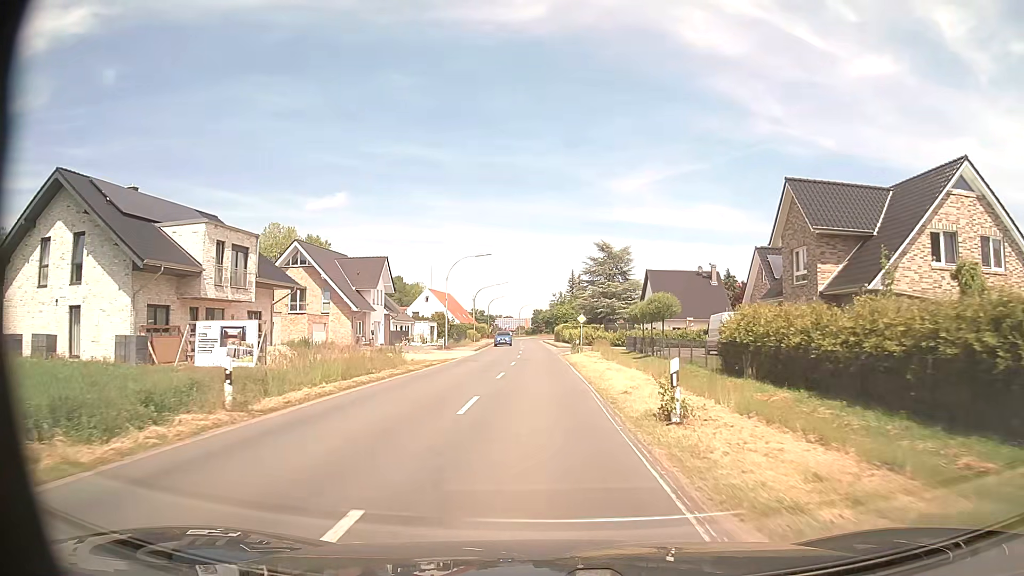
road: secondary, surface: asphalt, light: Day
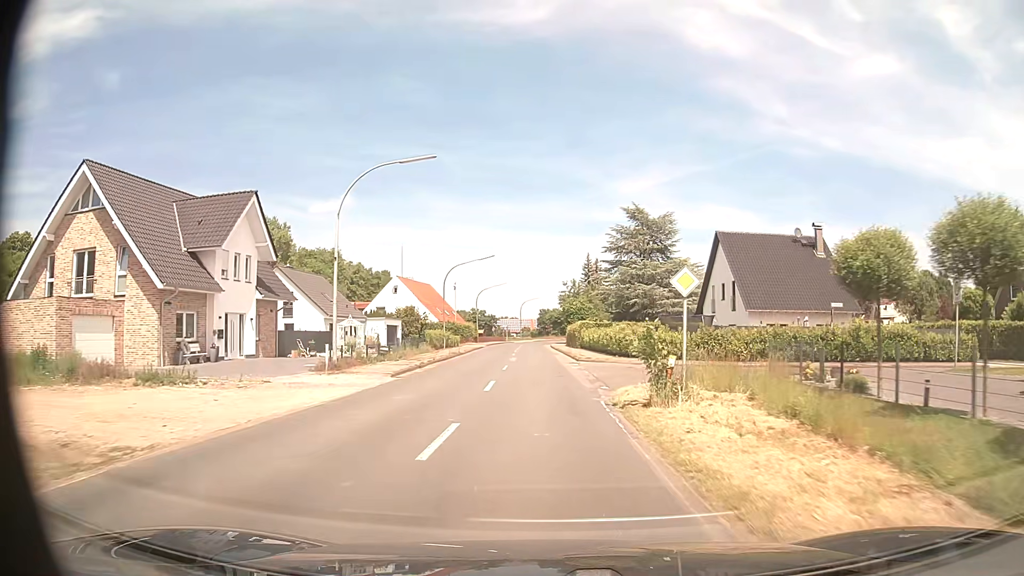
(-0.3, +31.3) m; -1°
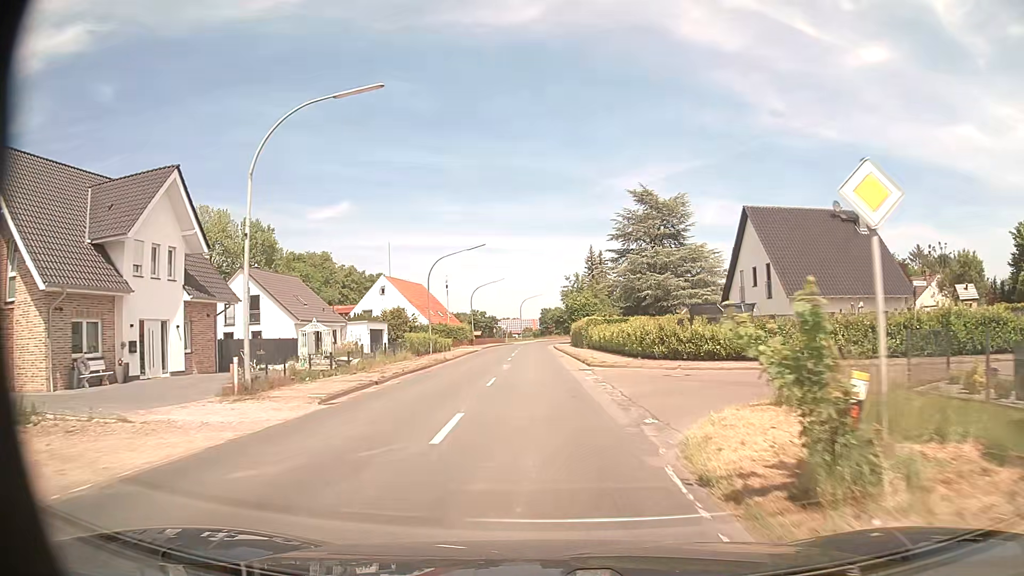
(+0.1, +7.8) m; +1°
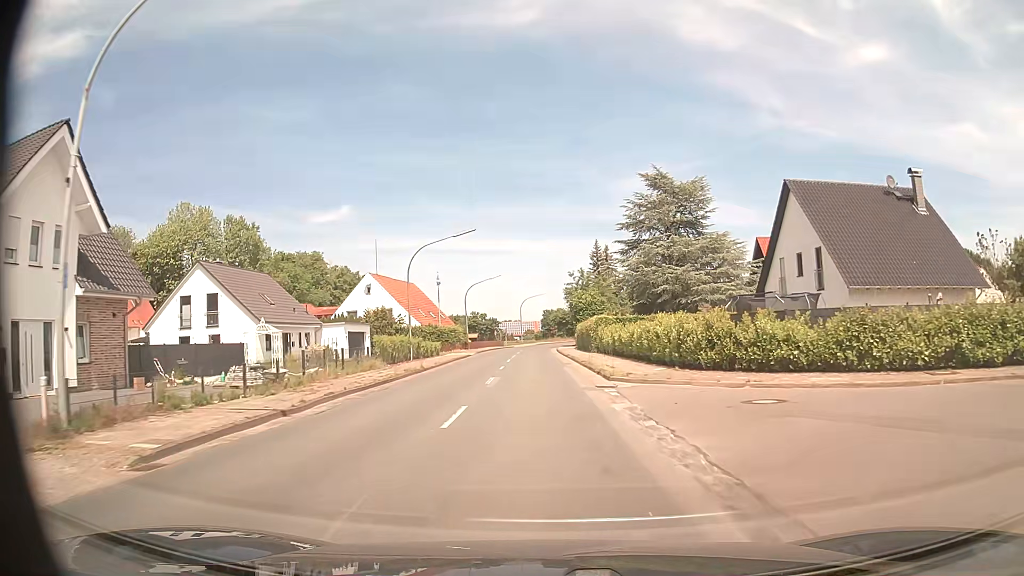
(0.0, +7.8) m; -1°
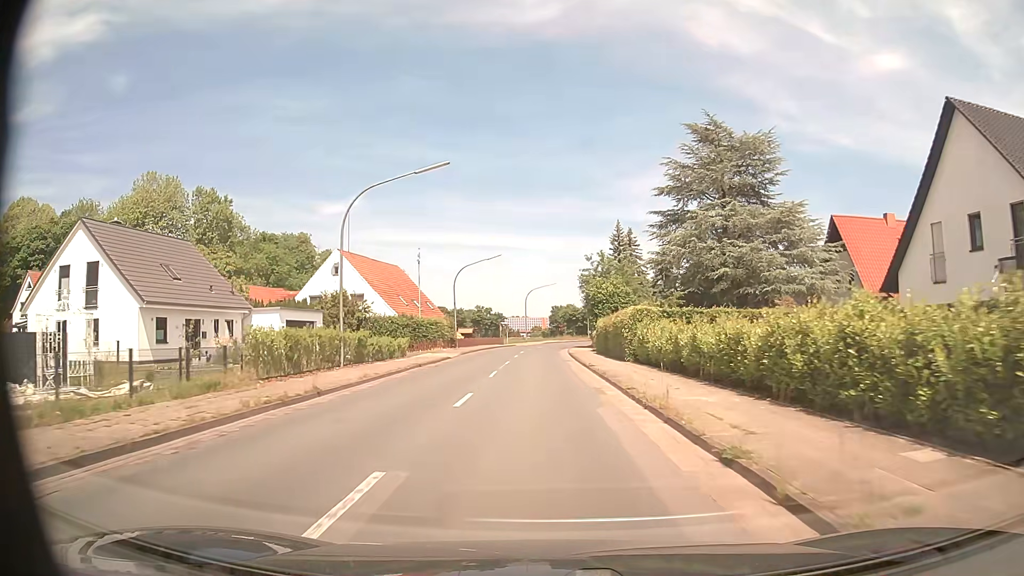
(0.0, +15.5) m; 0°
